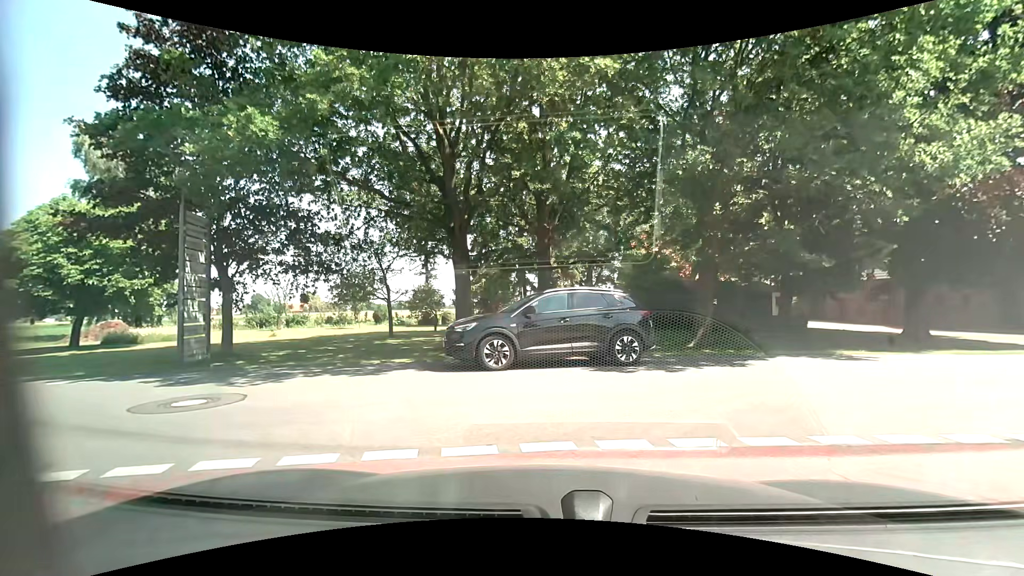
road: unclassified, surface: asphalt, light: Day
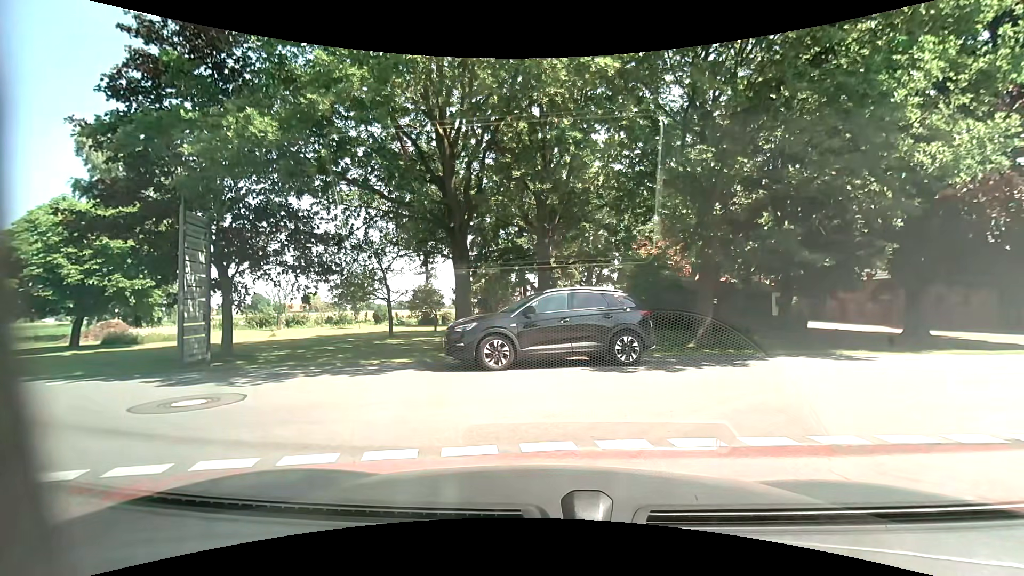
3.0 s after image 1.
(0.0, 0.0) m; 0°
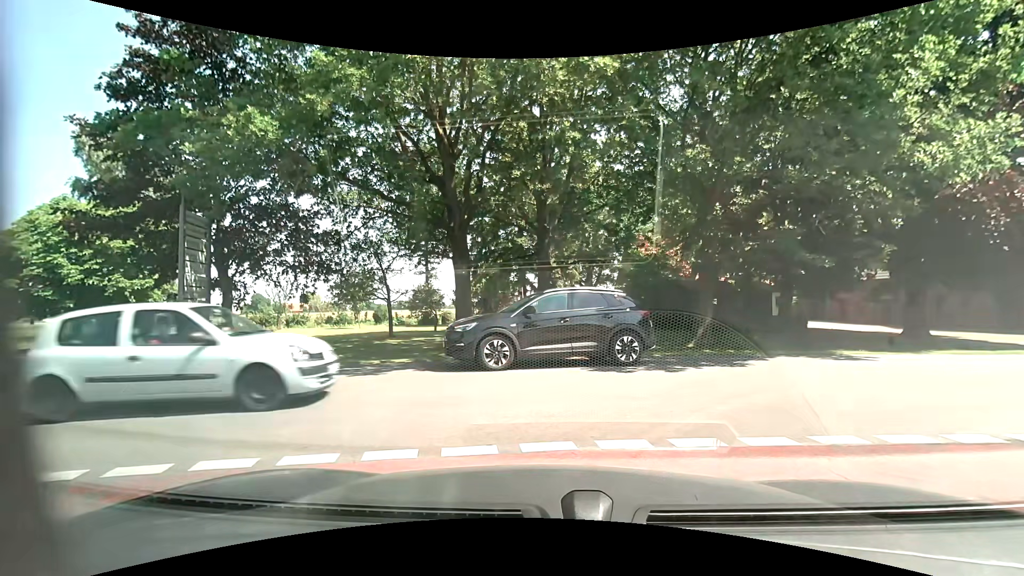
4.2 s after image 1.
(0.0, 0.0) m; 0°
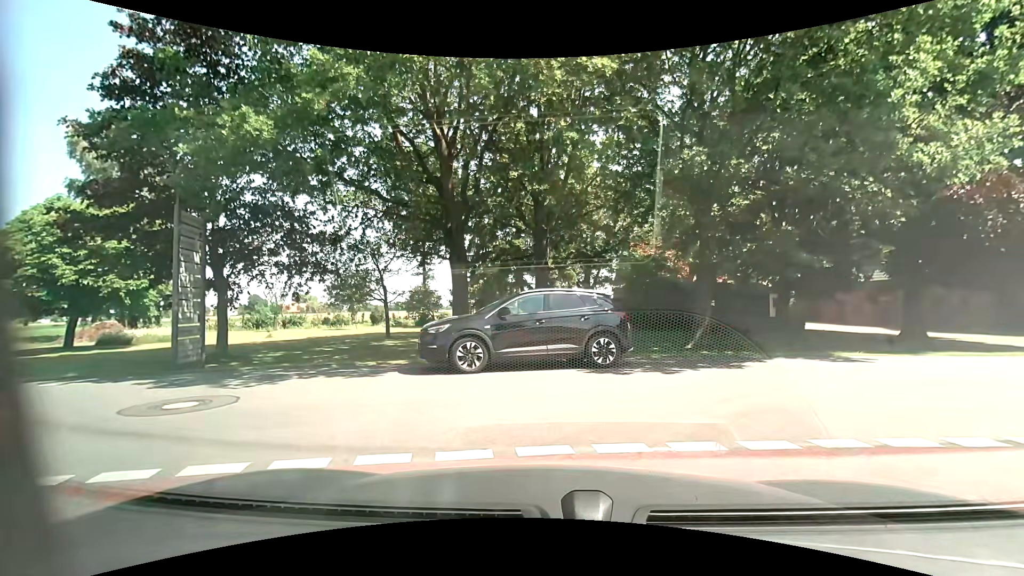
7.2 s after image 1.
(0.0, +0.1) m; 0°
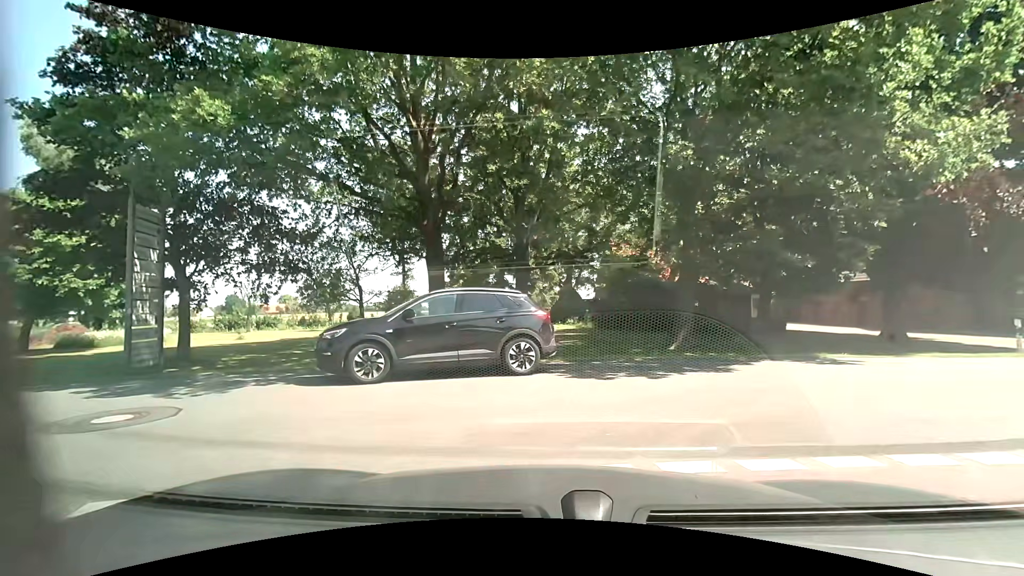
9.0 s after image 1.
(0.0, +0.6) m; 0°
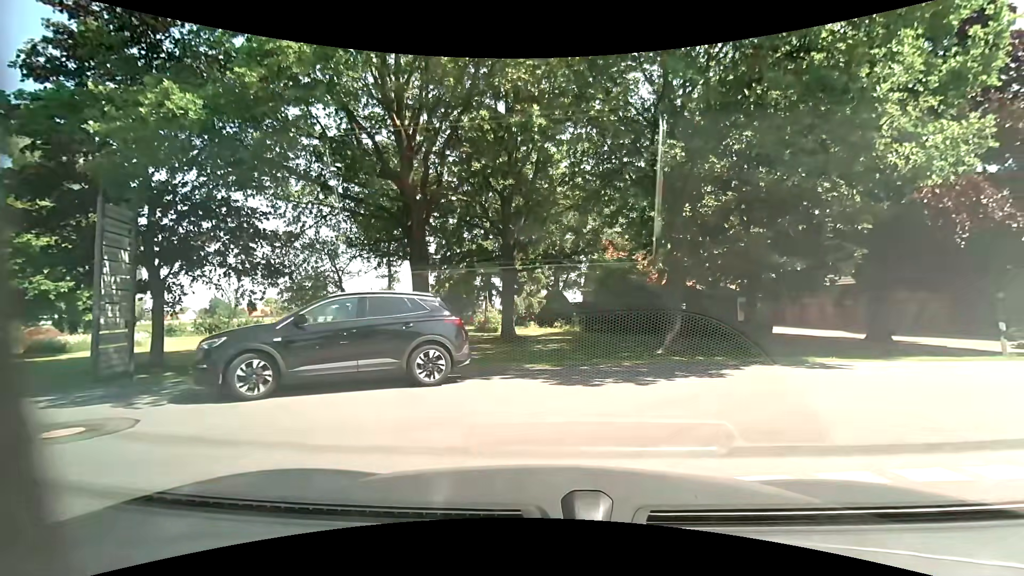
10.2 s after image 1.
(0.0, +0.4) m; 0°
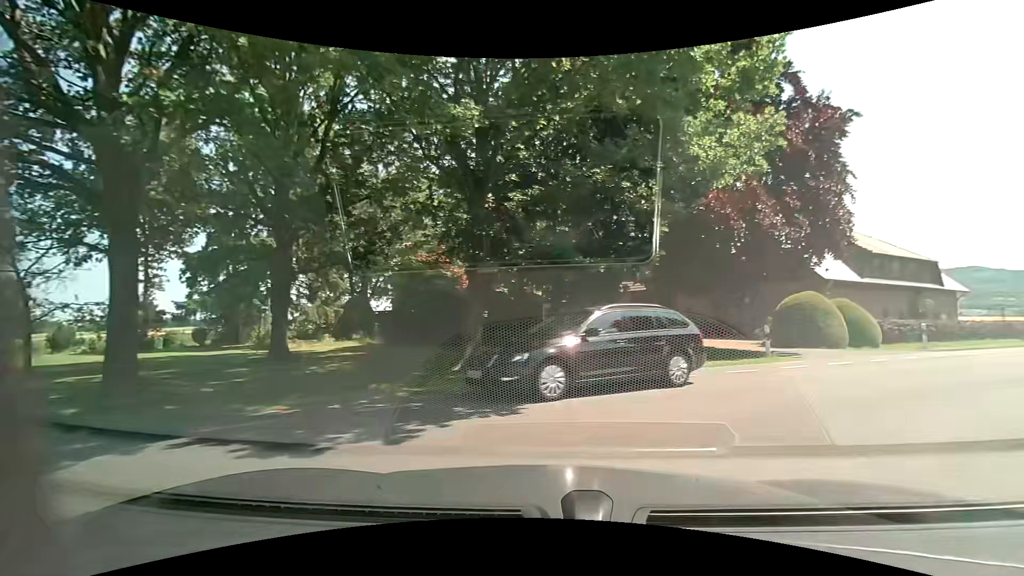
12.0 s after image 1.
(+1.0, +3.4) m; +26°
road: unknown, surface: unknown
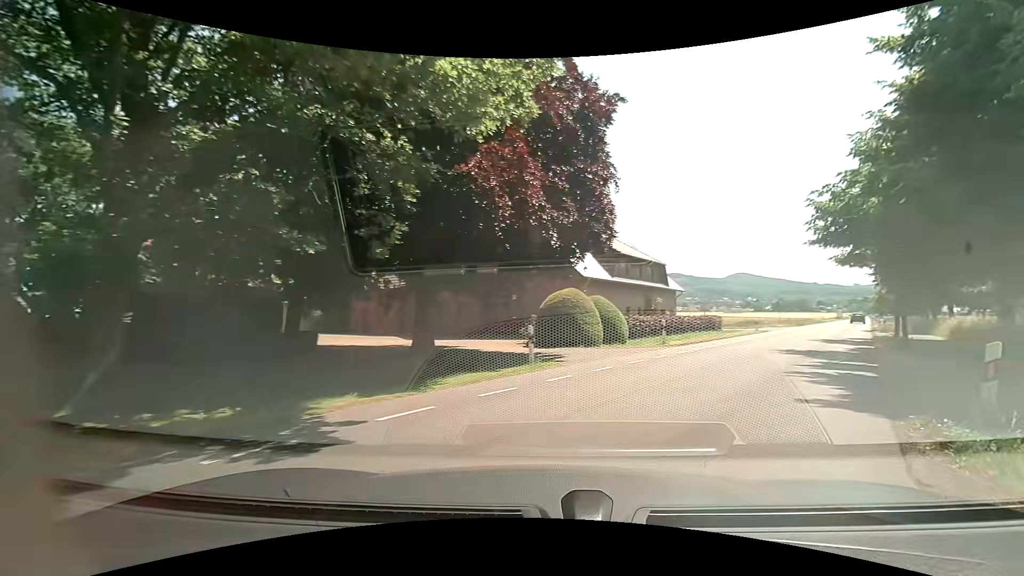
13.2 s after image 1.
(+1.1, +4.4) m; +26°
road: unclassified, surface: asphalt
